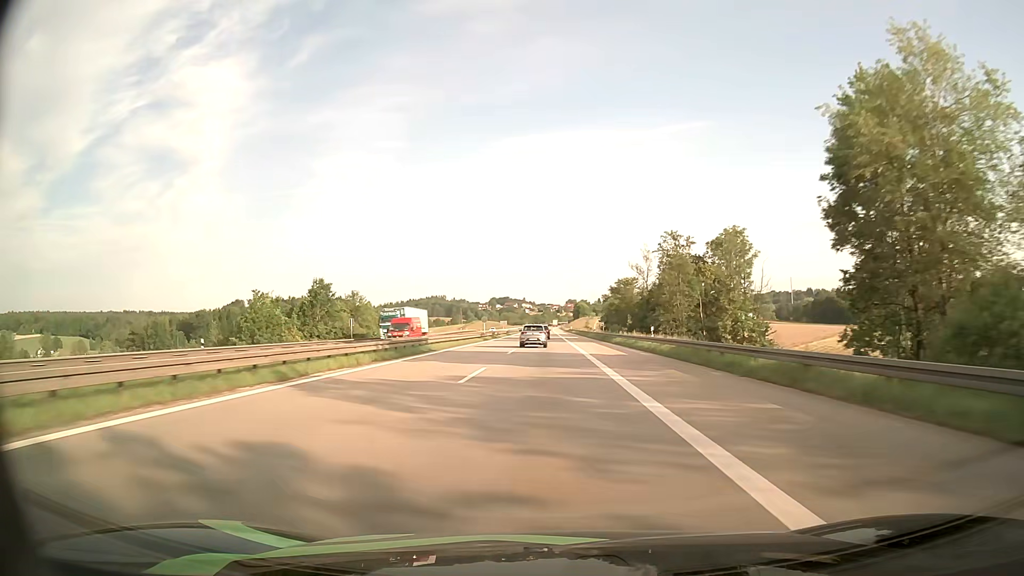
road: motorway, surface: asphalt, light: Day
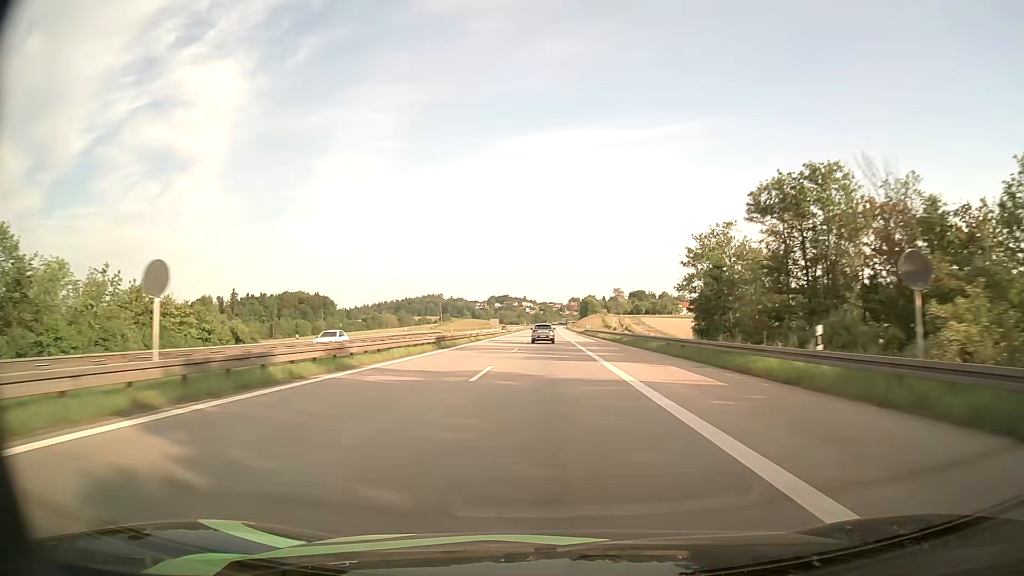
(-0.4, +72.4) m; 0°
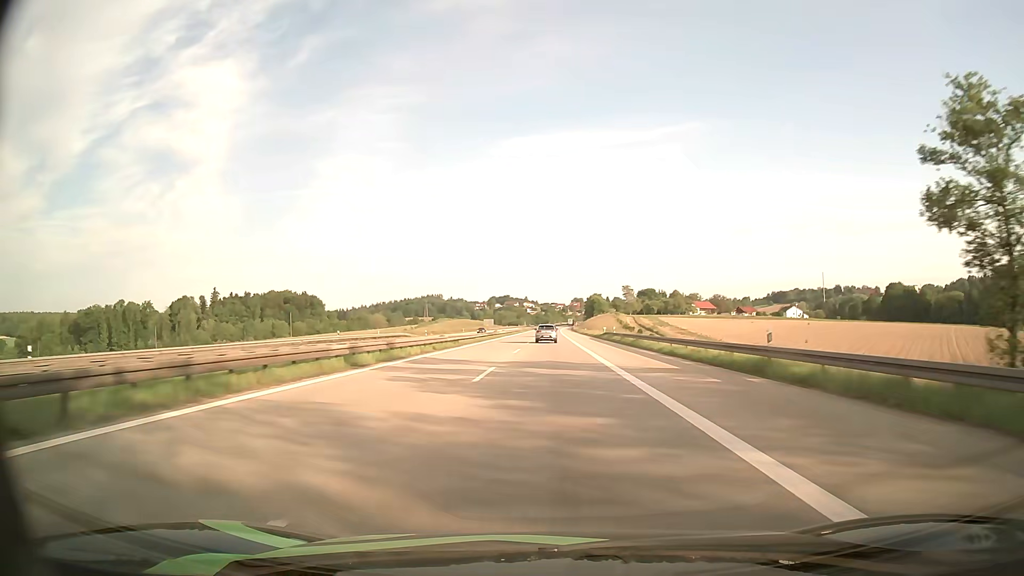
(0.0, +36.2) m; 0°
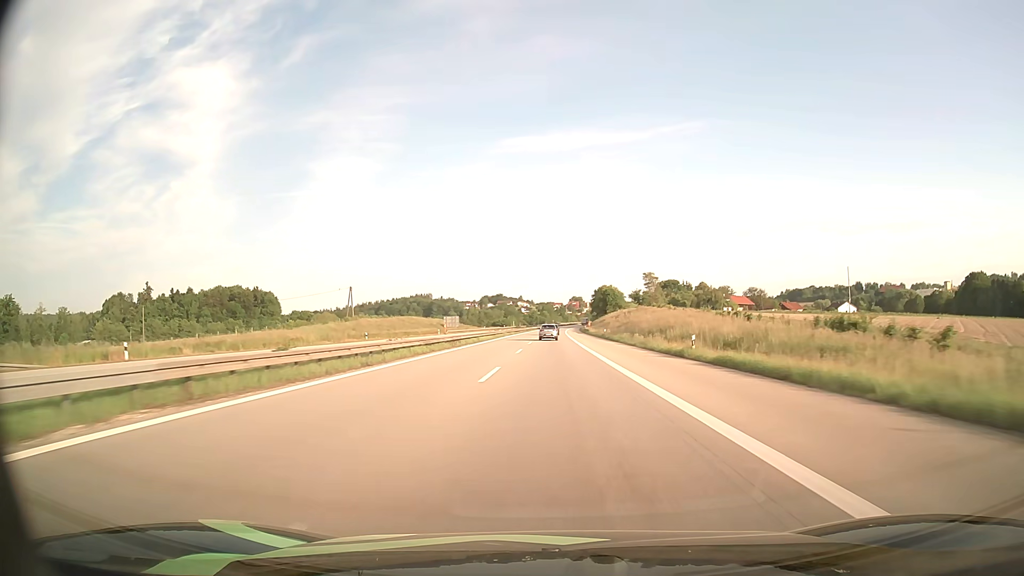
(+0.1, +90.6) m; 0°
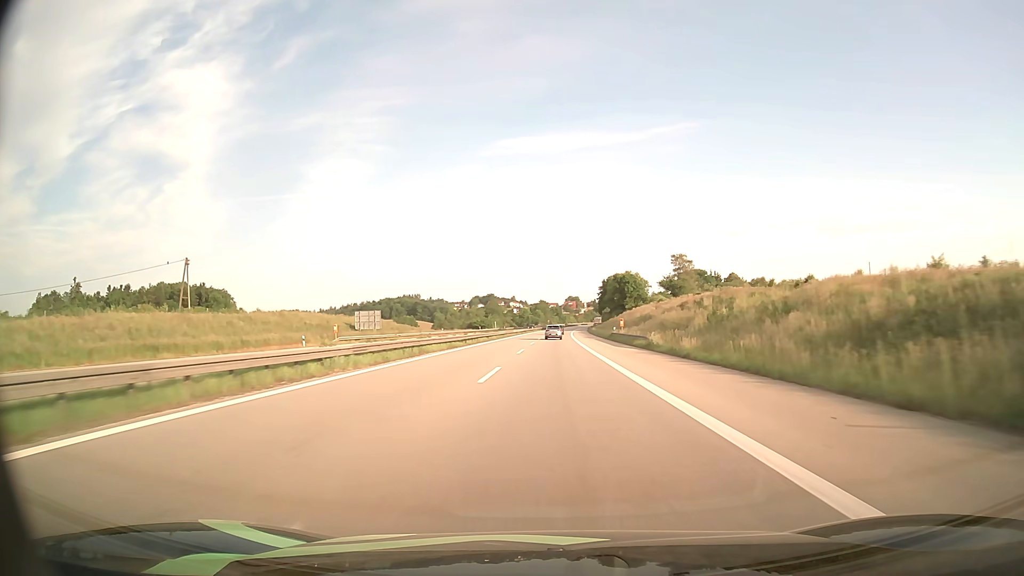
(+0.3, +72.3) m; 0°
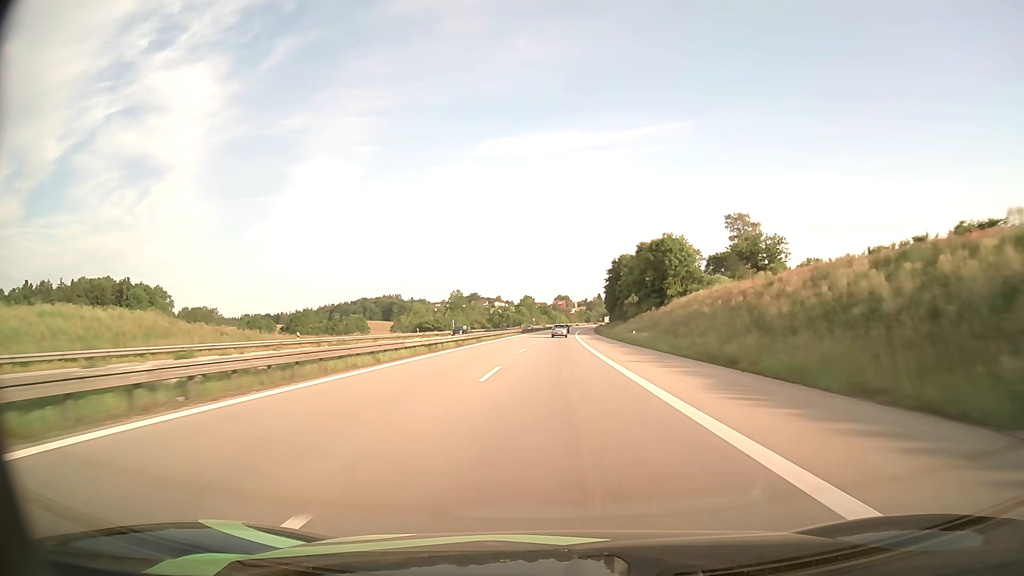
(+0.6, +72.0) m; +1°
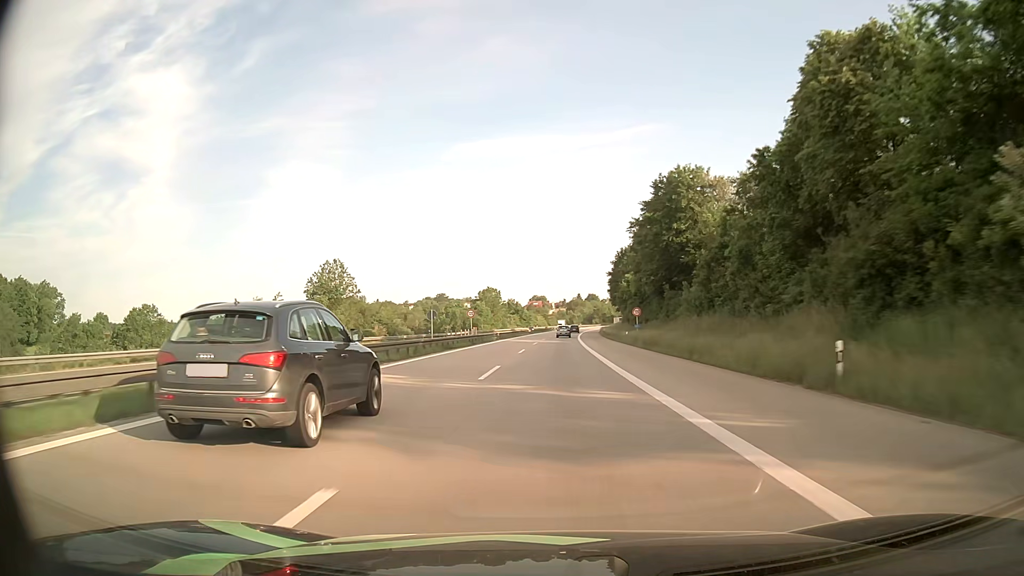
(+1.5, +89.6) m; +2°
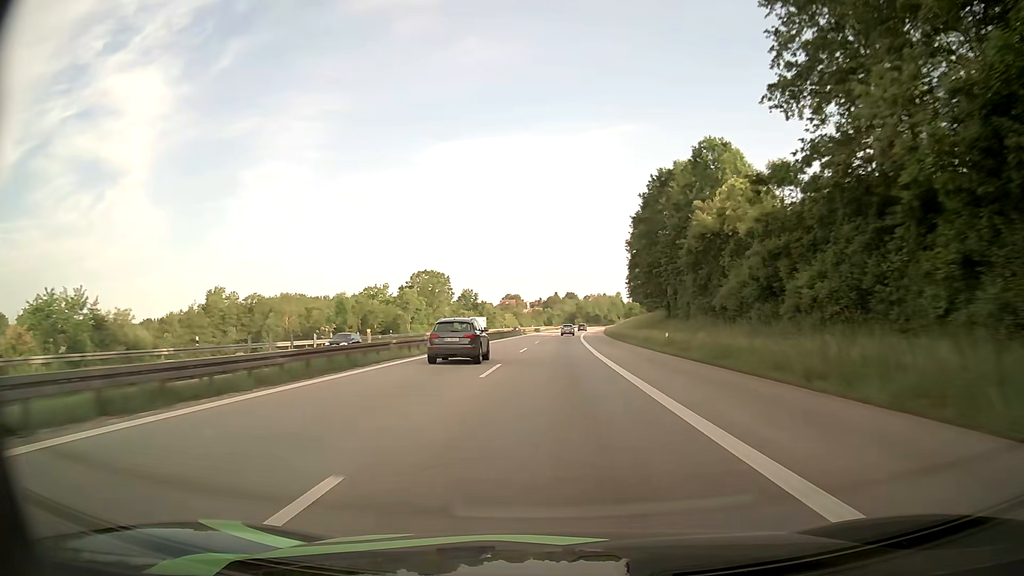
(+1.0, +71.7) m; +2°
(0, +10) (0, +20) (0, +30) (+1, +40) (+1, +50) (+1, +60) (+2, +70) (+2, +80) (+3, +90) (+3, +100) m
